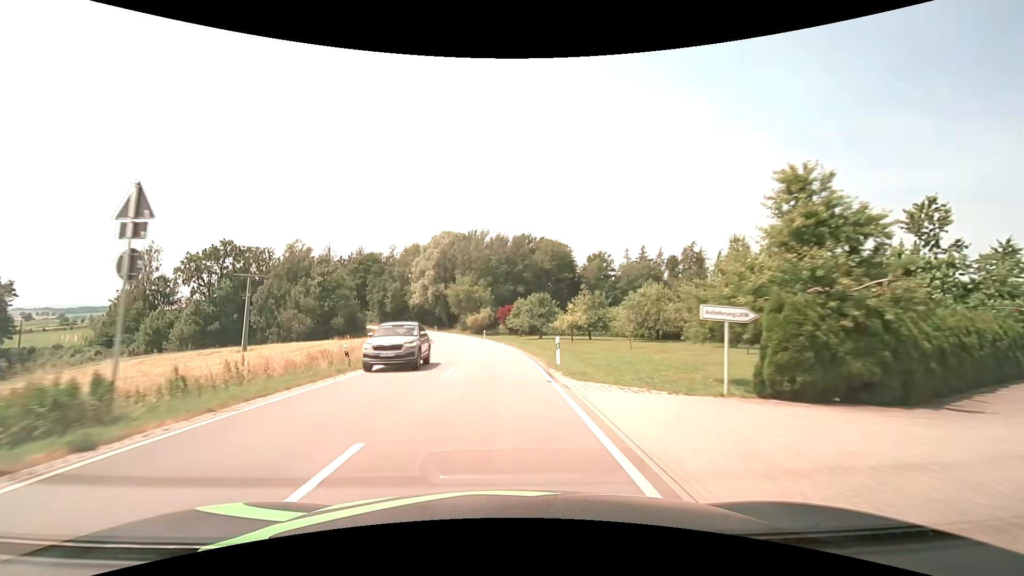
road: secondary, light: Day
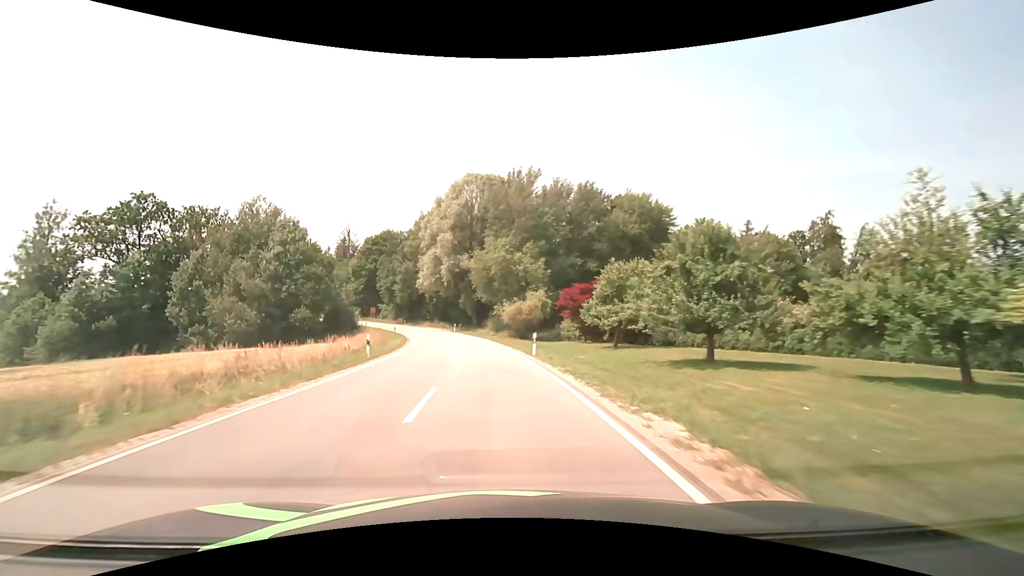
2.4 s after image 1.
(-1.8, +43.1) m; -5°
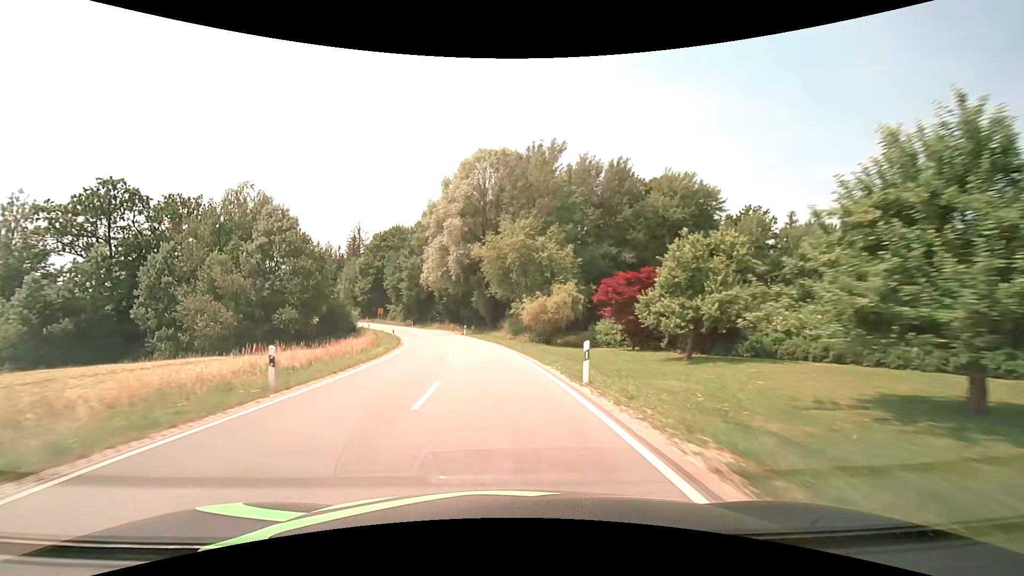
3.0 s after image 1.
(-0.2, +10.8) m; -2°
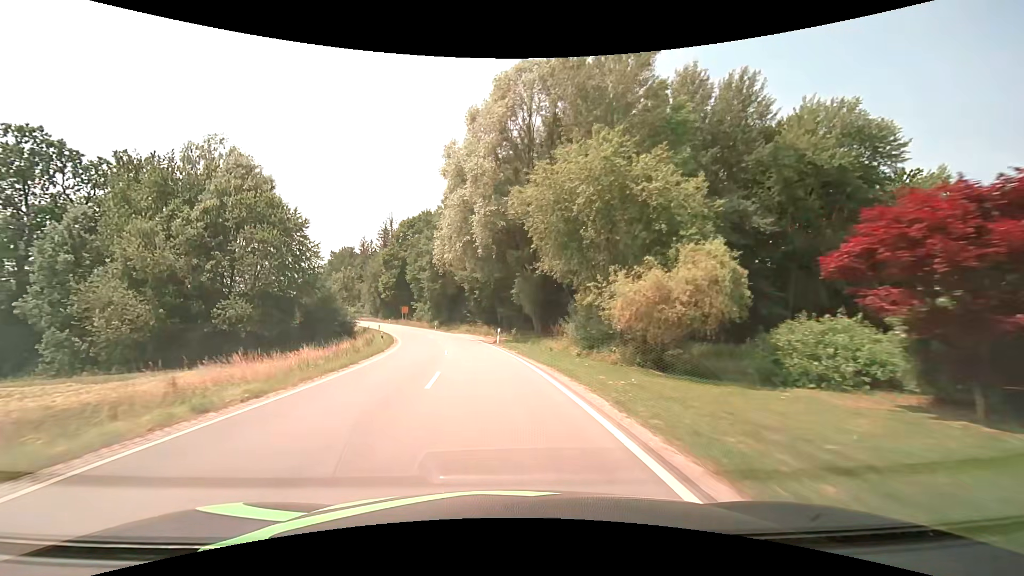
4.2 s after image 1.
(-0.9, +21.5) m; -5°
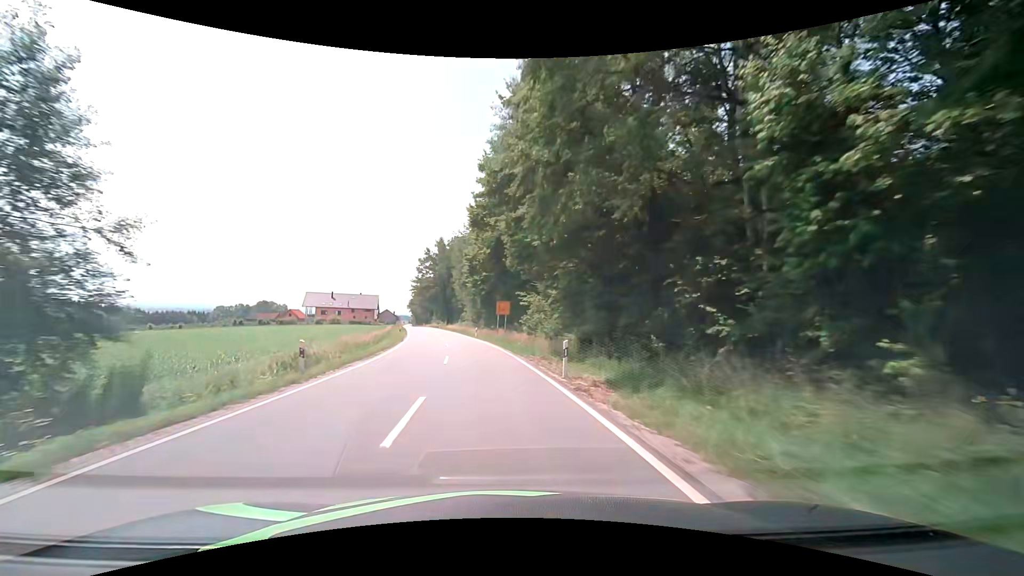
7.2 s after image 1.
(-6.9, +53.0) m; -15°
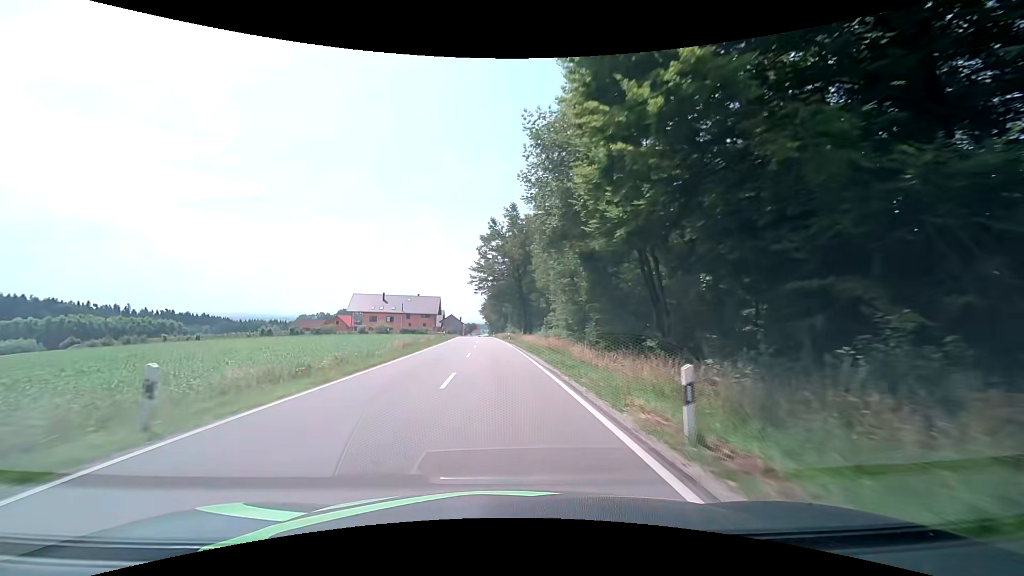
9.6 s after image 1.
(-4.2, +42.5) m; -9°
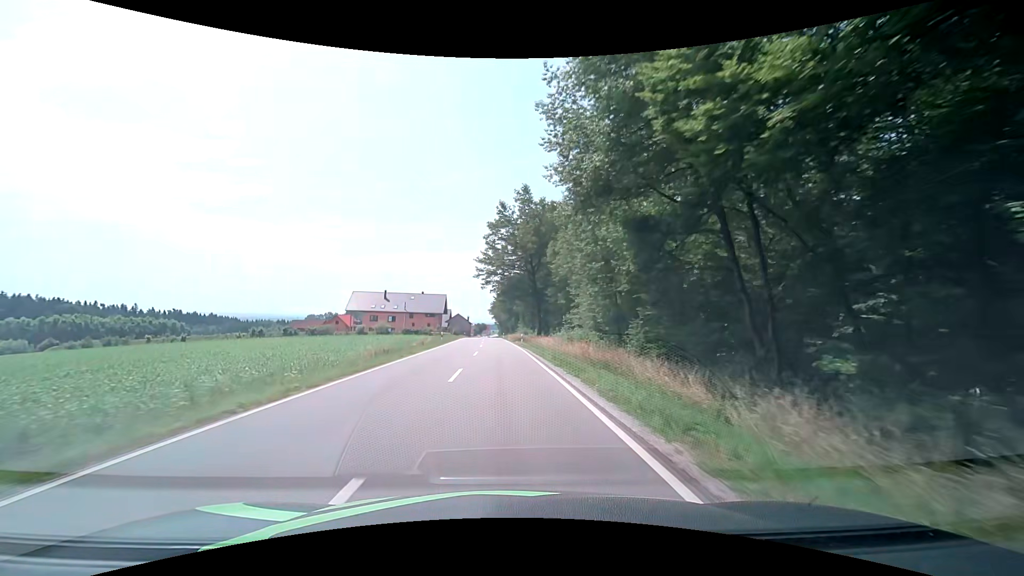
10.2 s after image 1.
(-0.2, +10.7) m; -2°
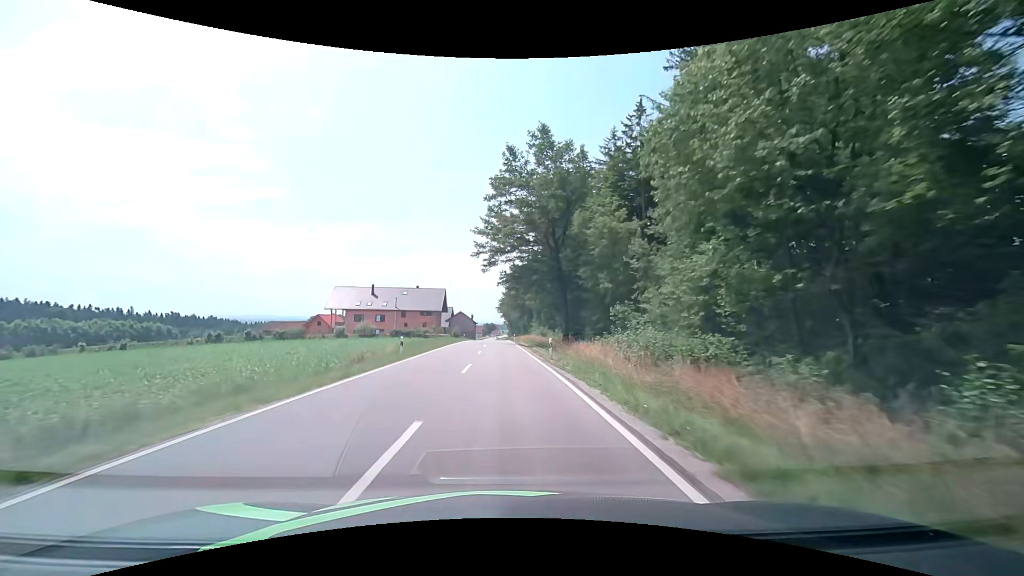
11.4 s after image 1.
(-0.1, +21.5) m; 0°
(0, +10) (0, +20) (0, +30) (-1, +40) (-1, +50) (-1, +60) (-1, +70) (-2, +80) (-2, +90) (-2, +100) m
